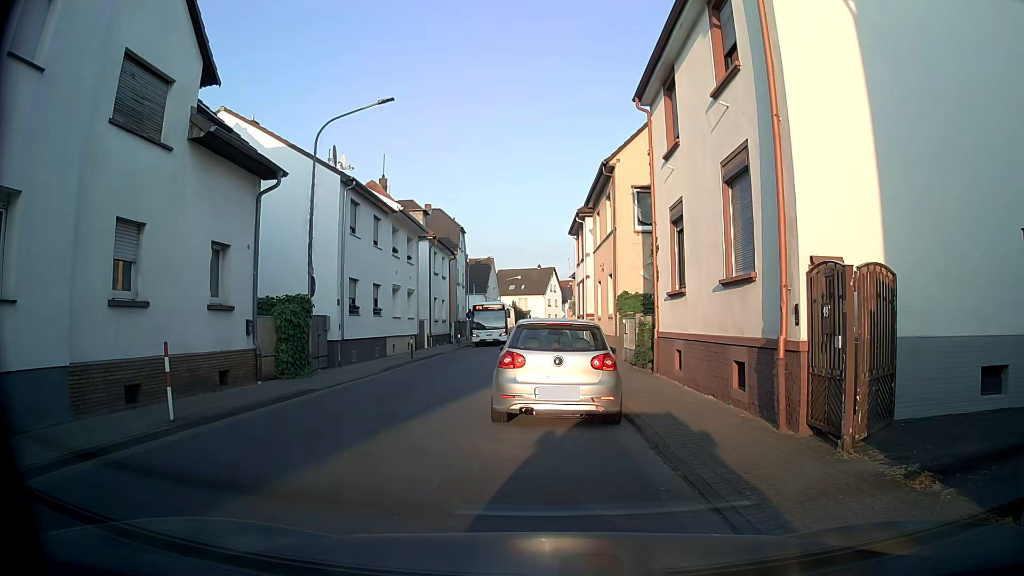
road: tertiary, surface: asphalt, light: Day
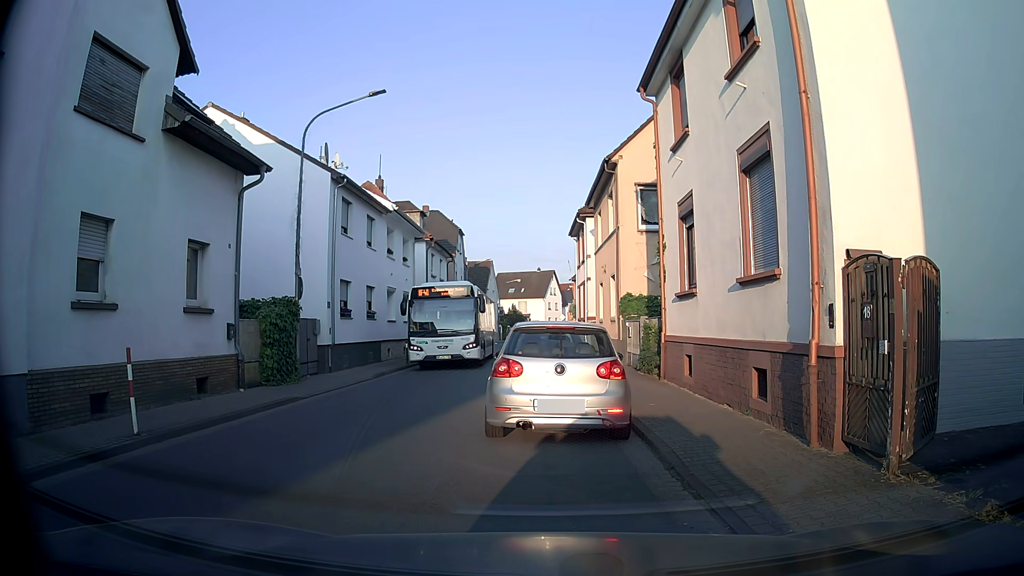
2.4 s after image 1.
(0.0, +0.9) m; 0°
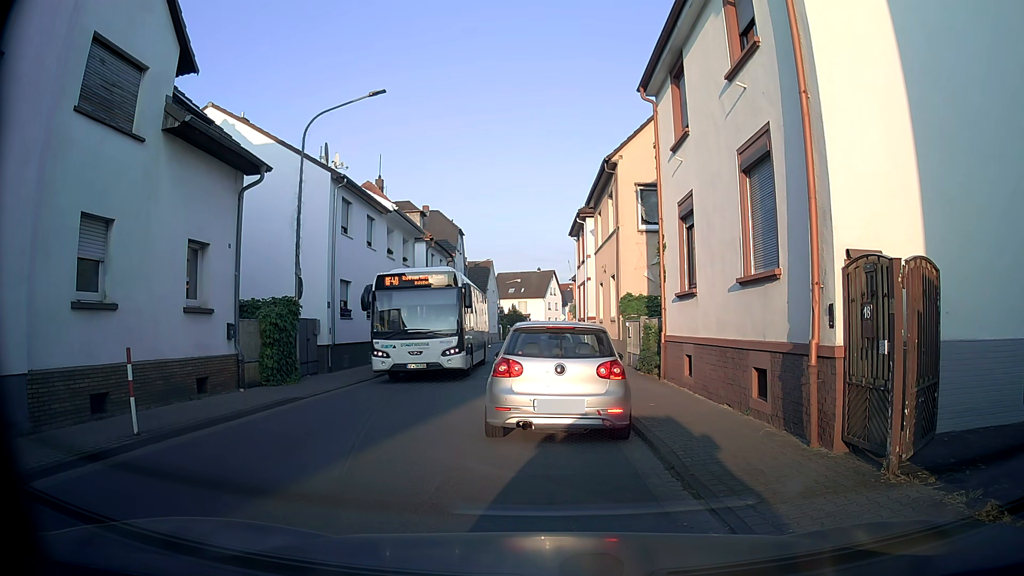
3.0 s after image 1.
(0.0, 0.0) m; 0°
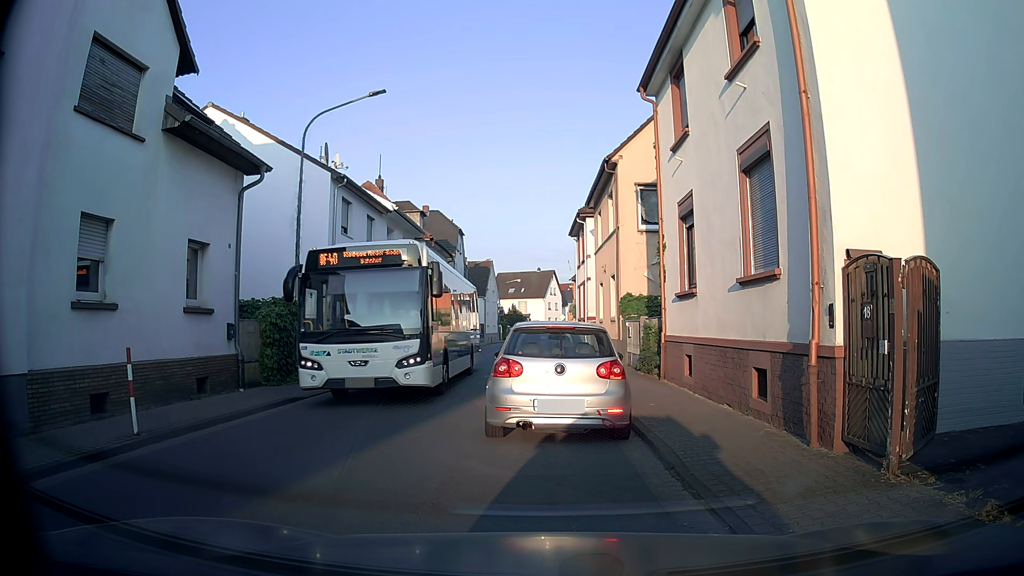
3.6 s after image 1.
(0.0, 0.0) m; 0°
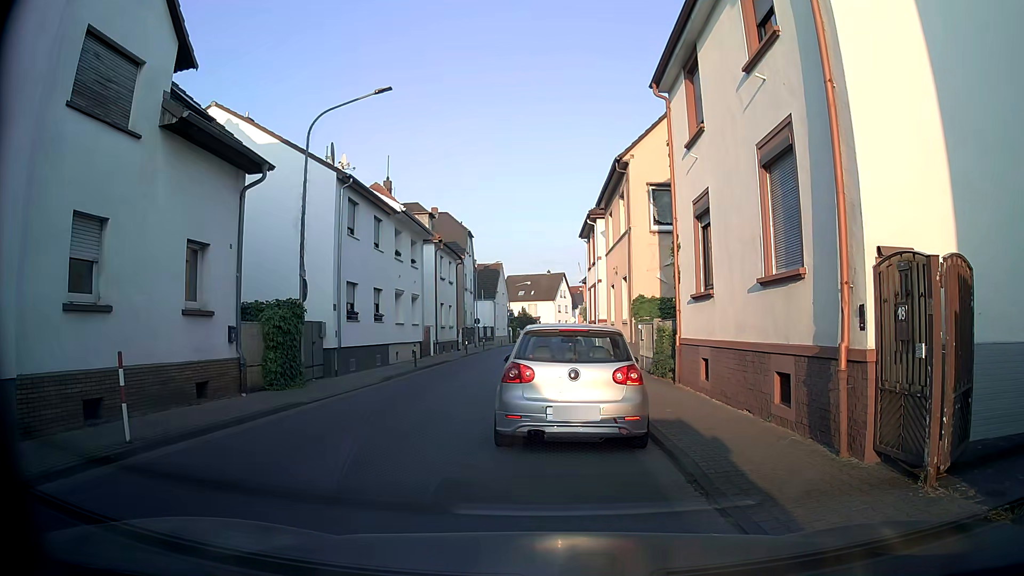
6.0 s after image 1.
(0.0, +0.5) m; 0°
